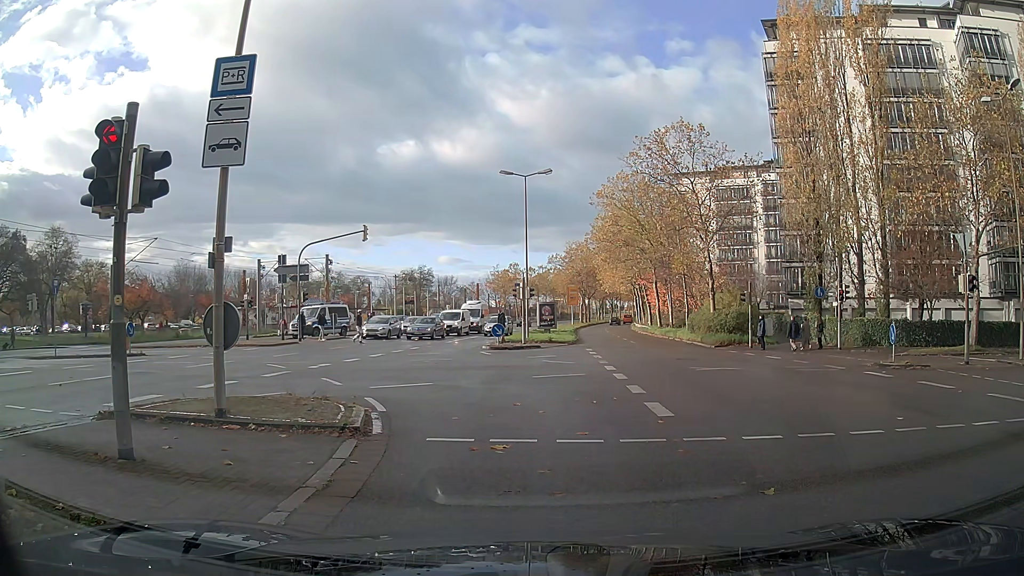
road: secondary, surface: asphalt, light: Day
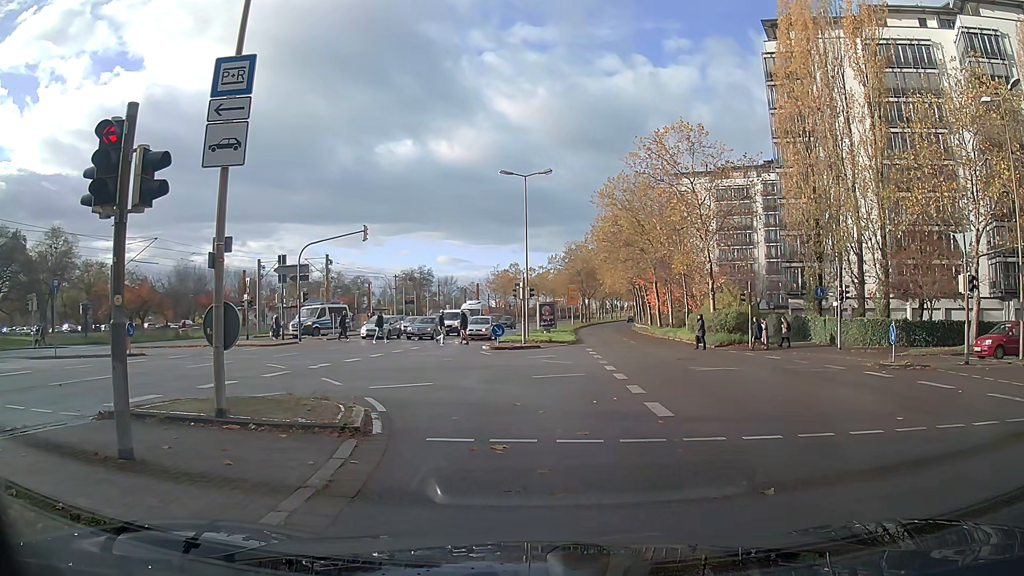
(0.0, 0.0) m; 0°
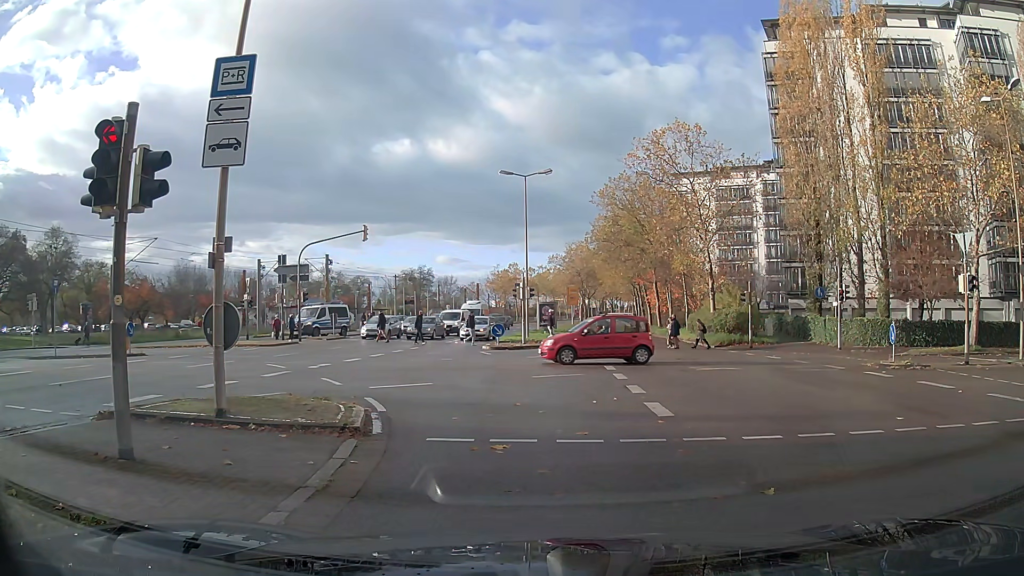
(0.0, 0.0) m; 0°
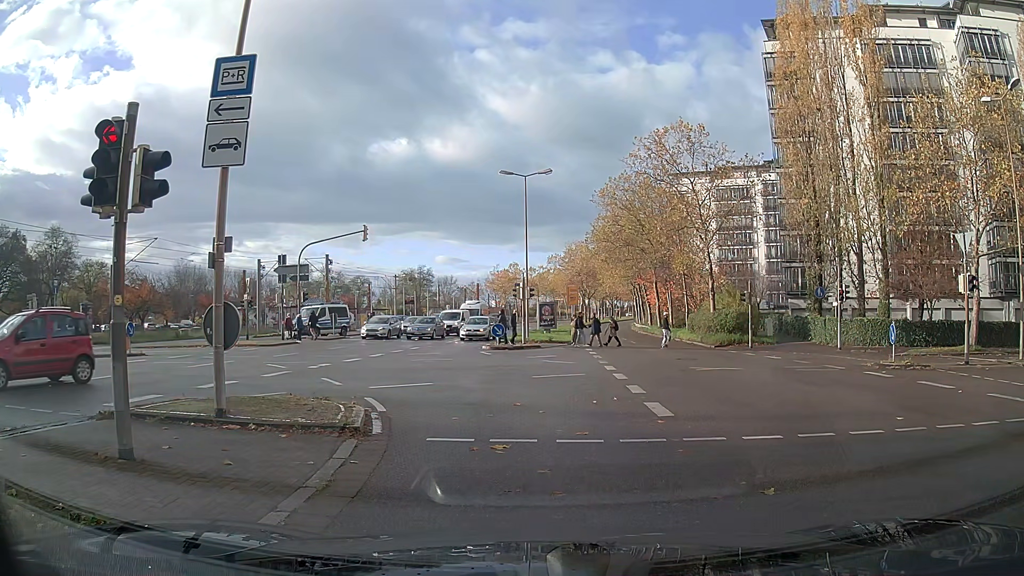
(0.0, 0.0) m; 0°
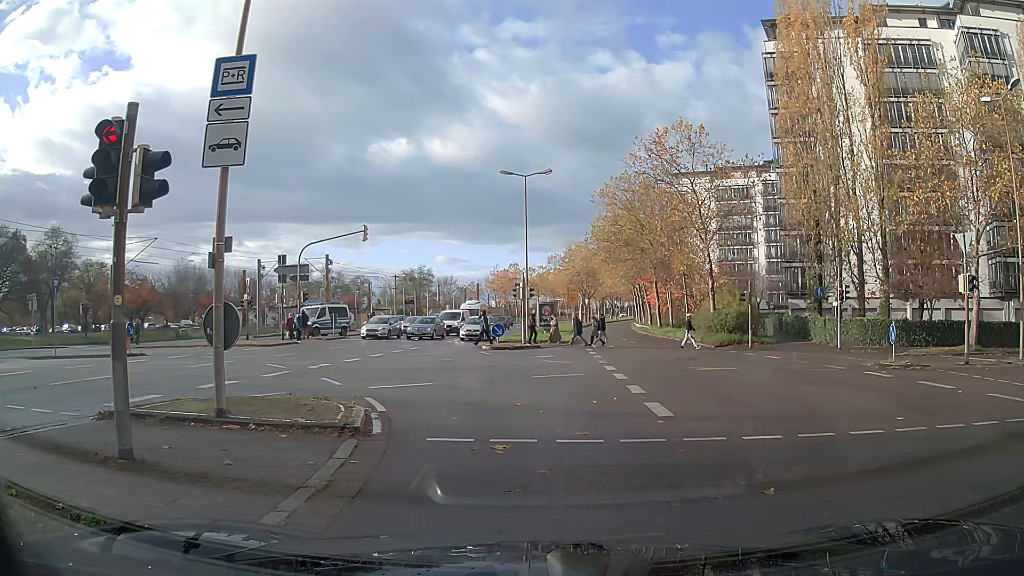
(0.0, 0.0) m; 0°
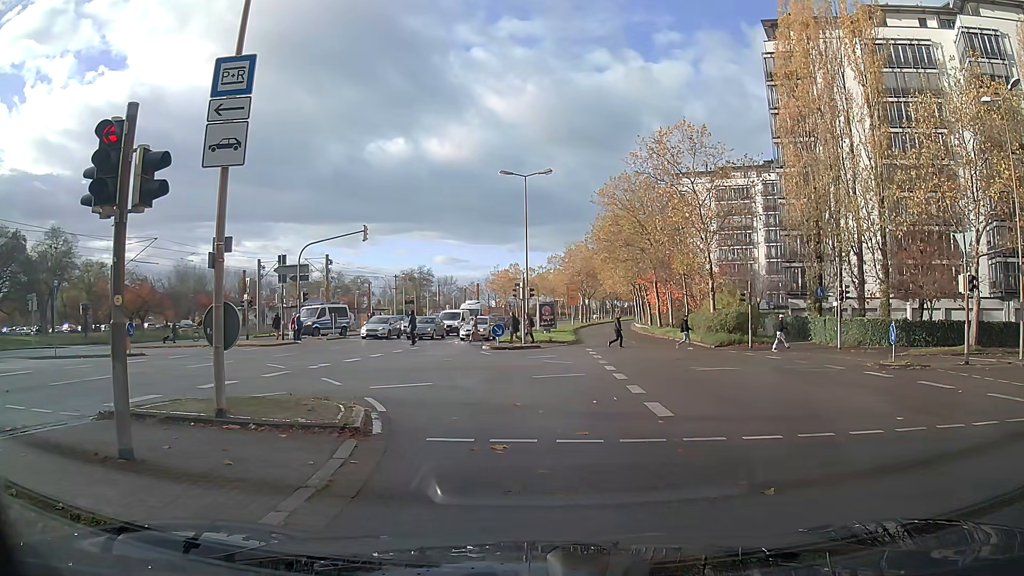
(0.0, 0.0) m; 0°
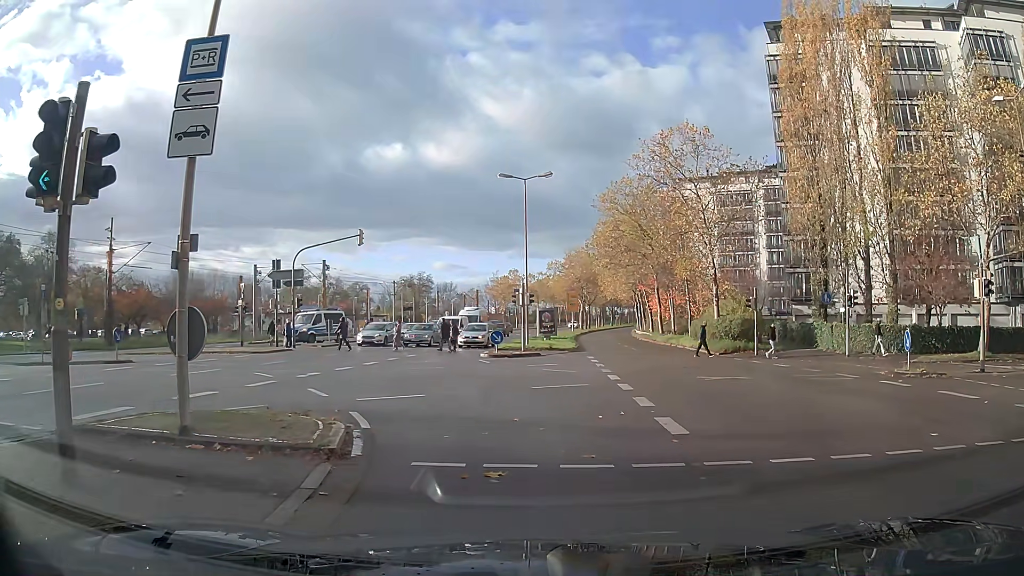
(0.0, +1.1) m; 0°
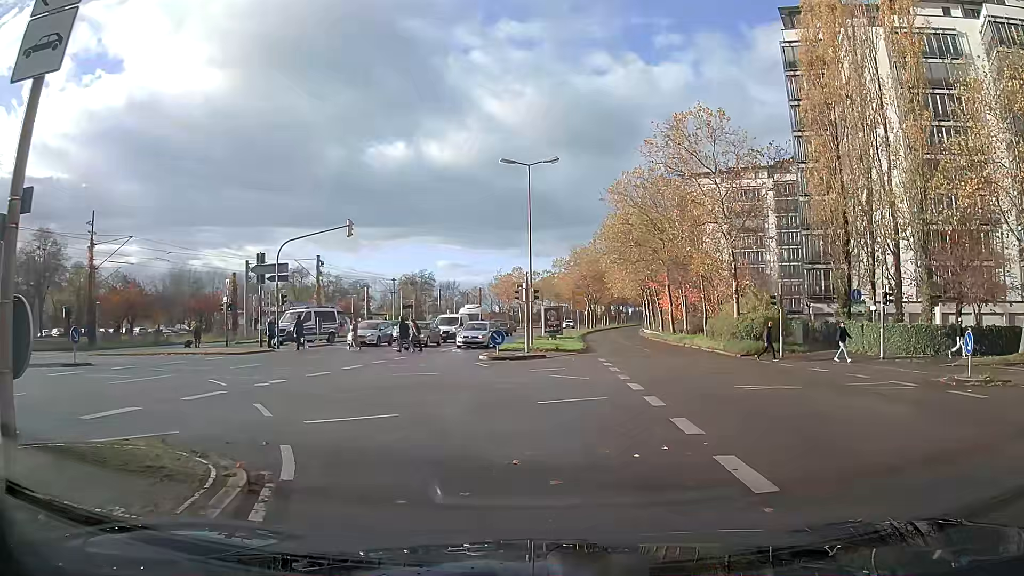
(0.0, +3.3) m; -1°
(-2, +10) (-8, +18) (-17, +22) (-27, +22) (-37, +22) (-47, +22) (-57, +23) (-67, +23) (-77, +23) (-87, +23) m
